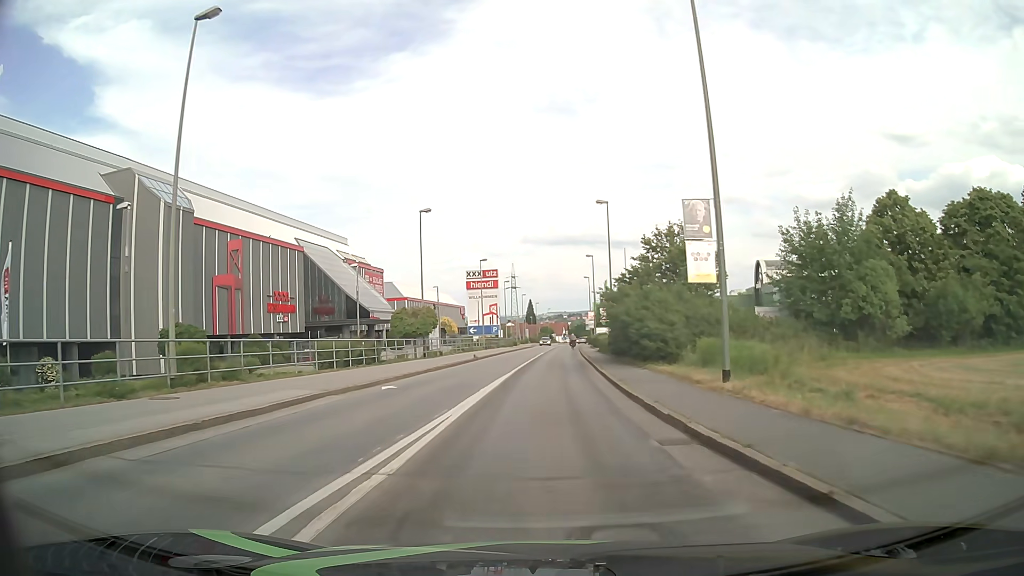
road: tertiary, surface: asphalt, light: Day
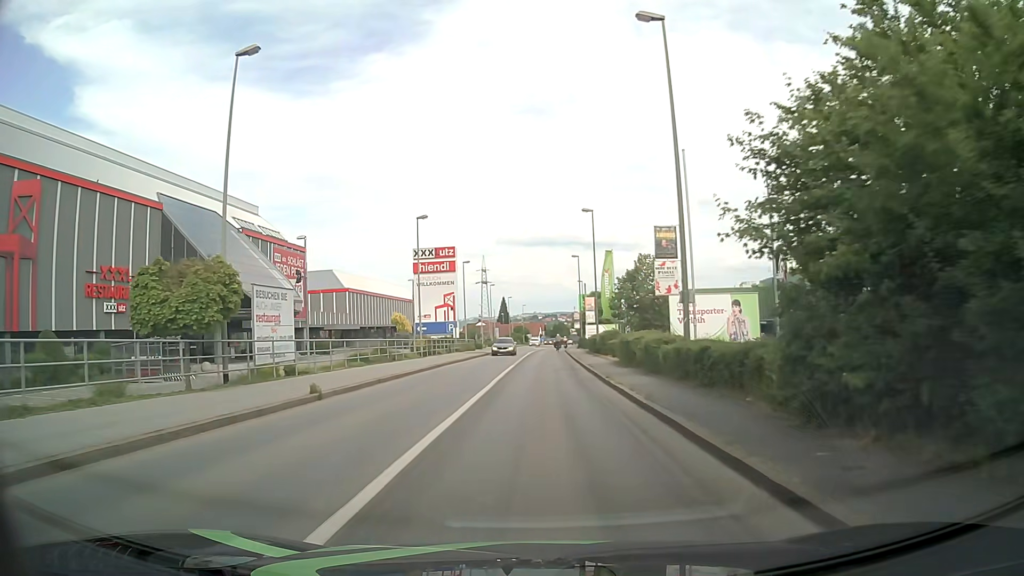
(+0.6, +27.2) m; +2°
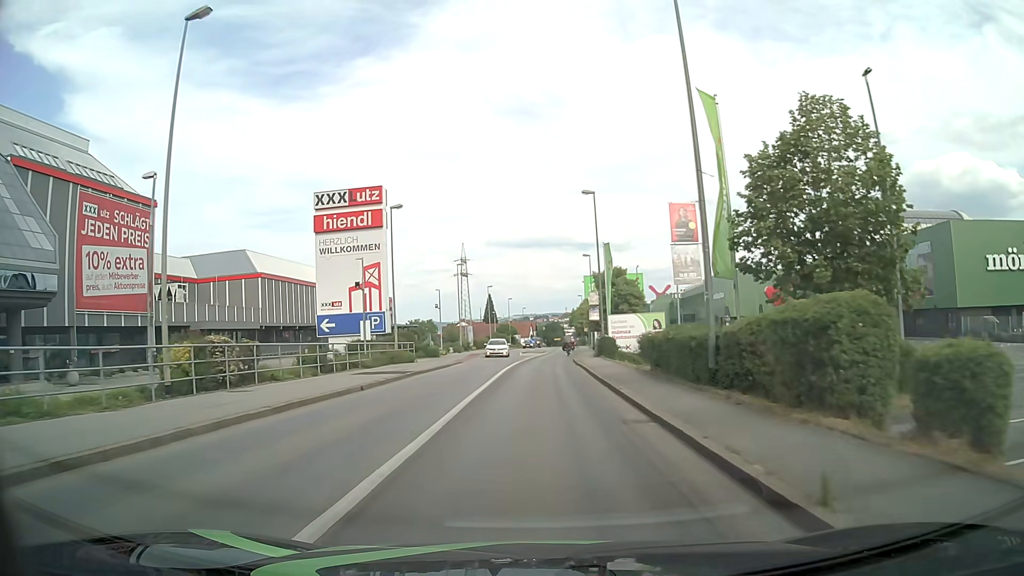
(+0.3, +32.9) m; 0°
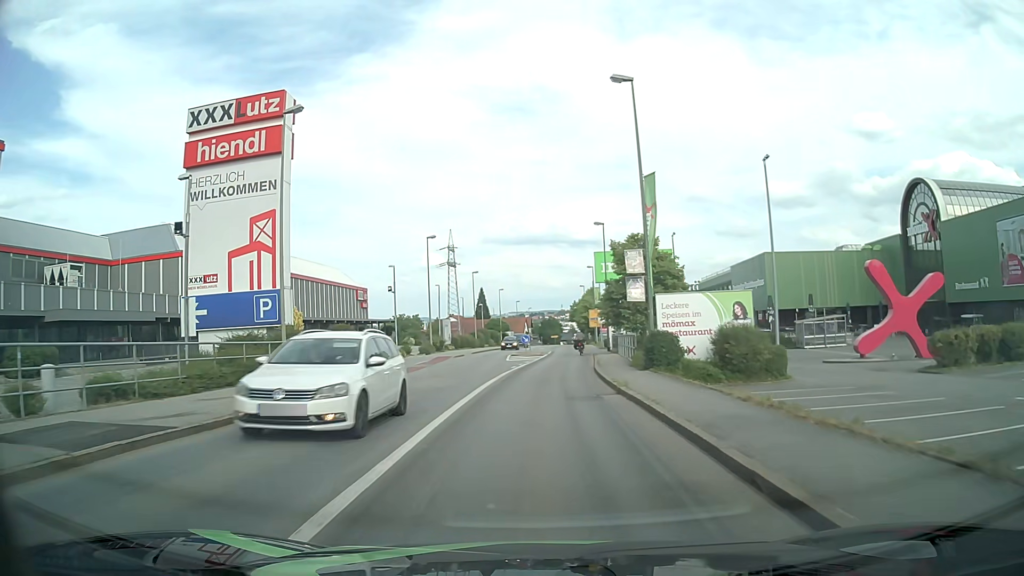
(+0.4, +18.6) m; +1°
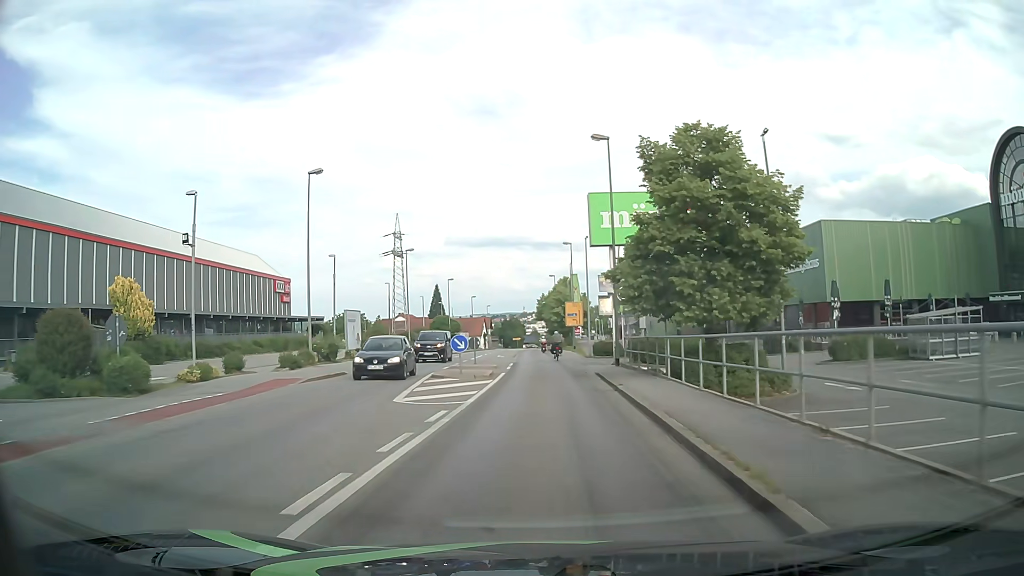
(+0.4, +24.1) m; +3°
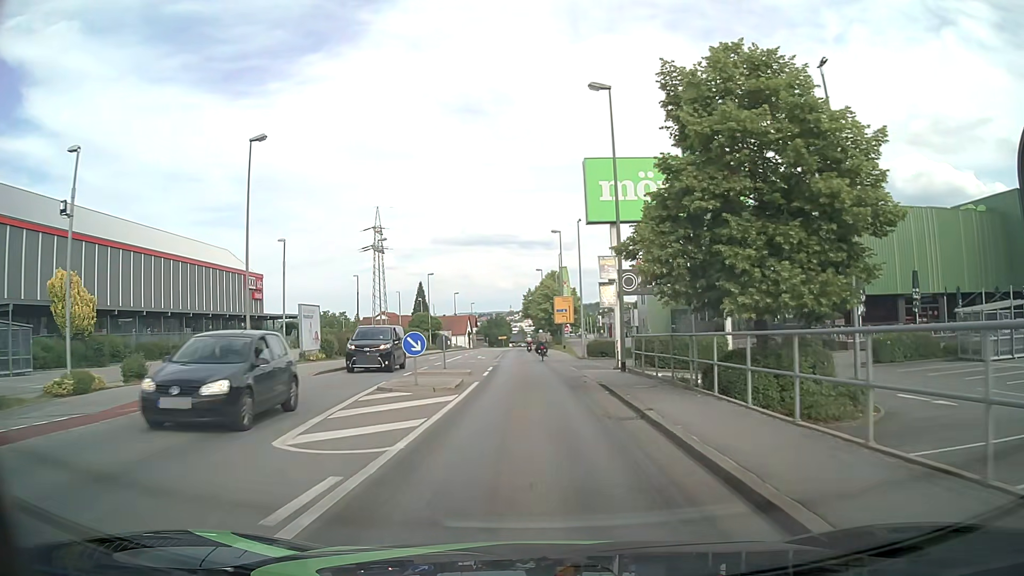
(+0.1, +6.1) m; +2°
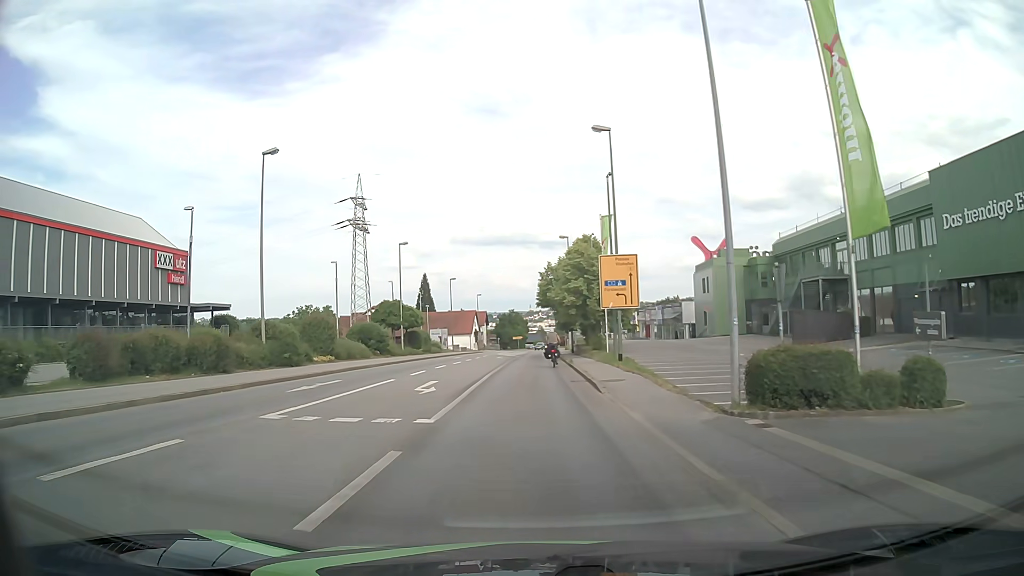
(-0.3, +28.6) m; -3°
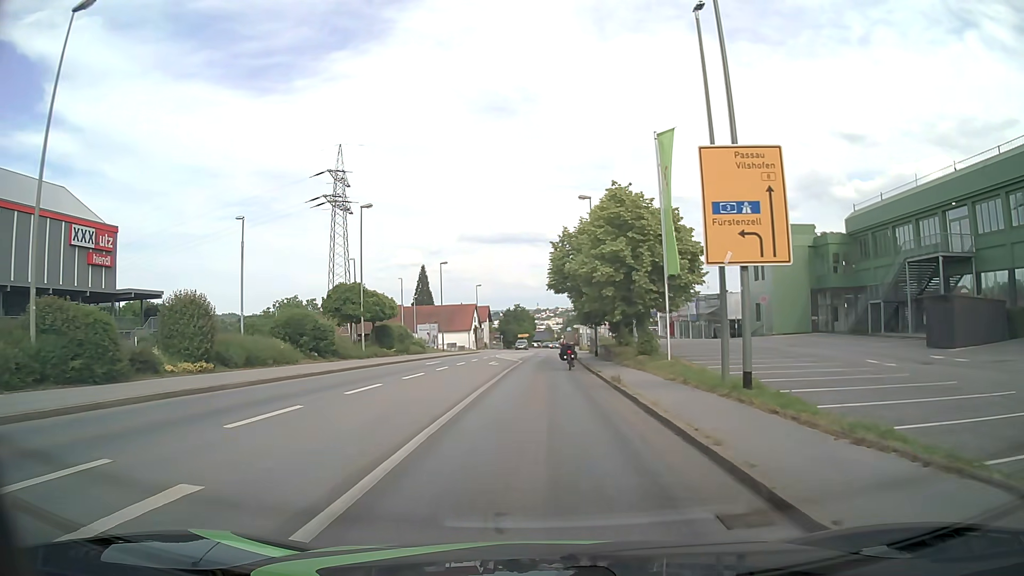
(+0.1, +16.1) m; 0°
(0, +10) (0, +20) (0, +30) (+1, +40) (+1, +50) (+1, +60) (+2, +70) (+2, +80) (+2, +90) (+3, +100) m
